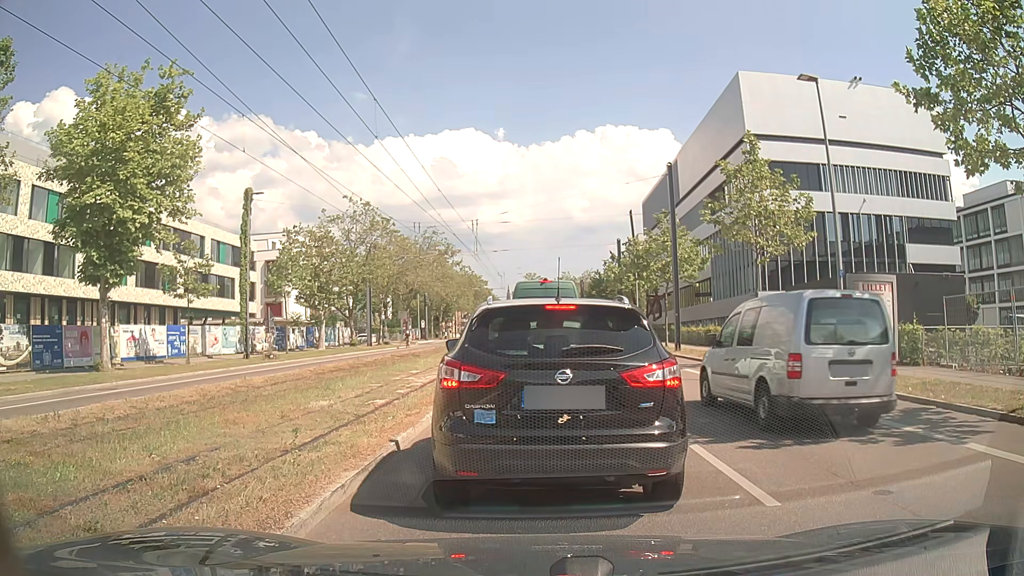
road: secondary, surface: asphalt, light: Day
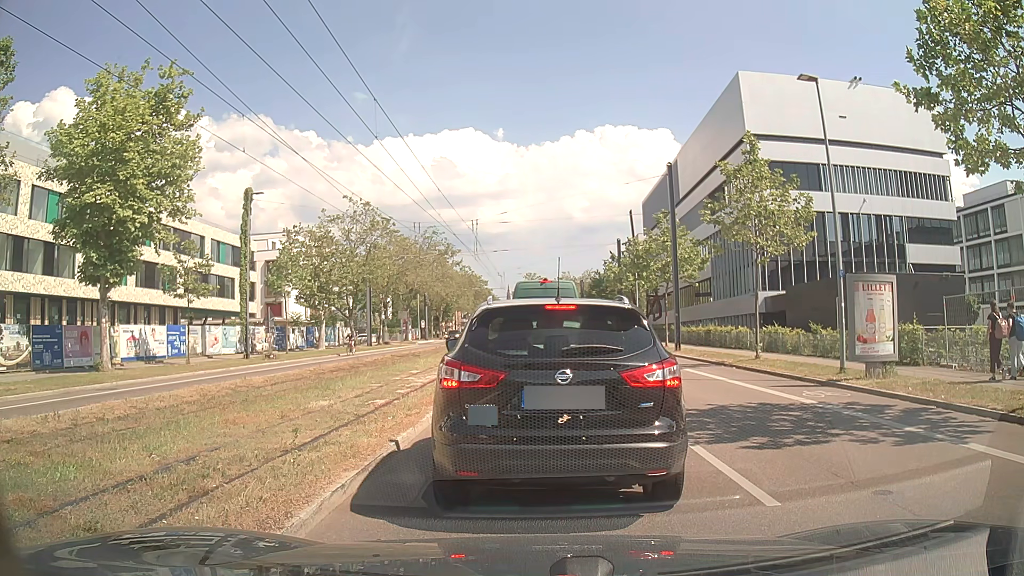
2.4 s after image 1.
(0.0, 0.0) m; 0°
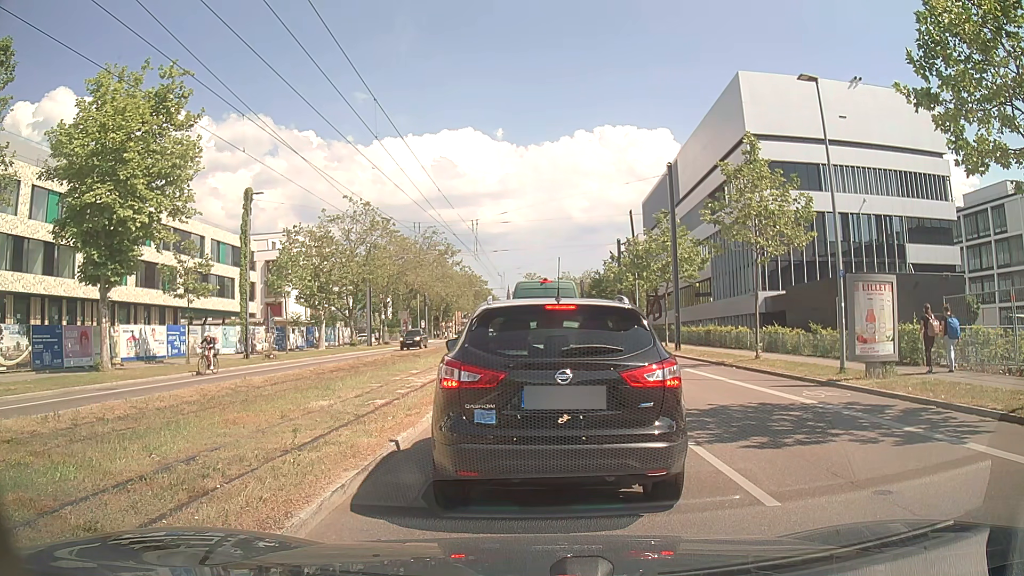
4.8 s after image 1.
(0.0, 0.0) m; 0°
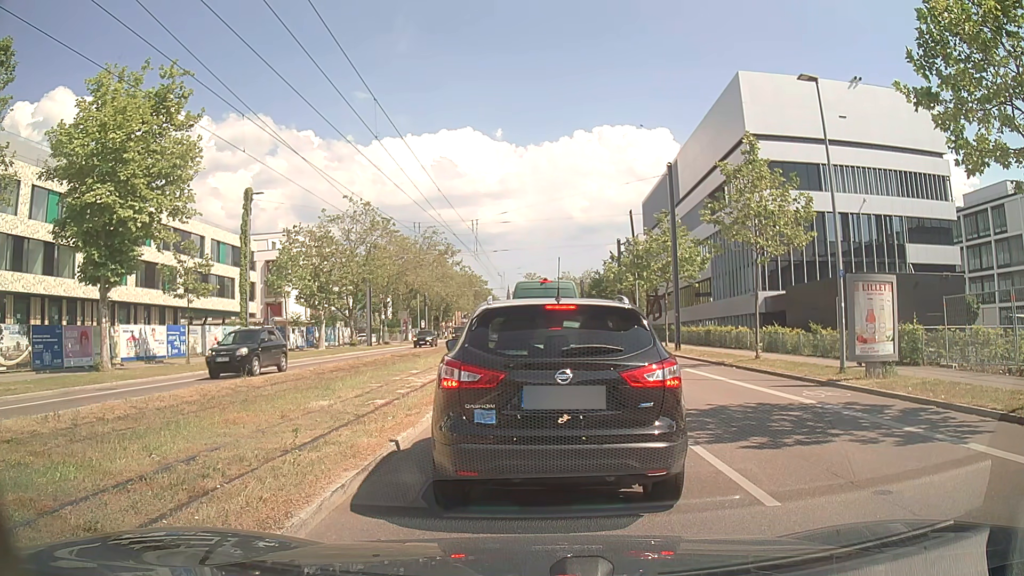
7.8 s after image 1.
(0.0, 0.0) m; 0°
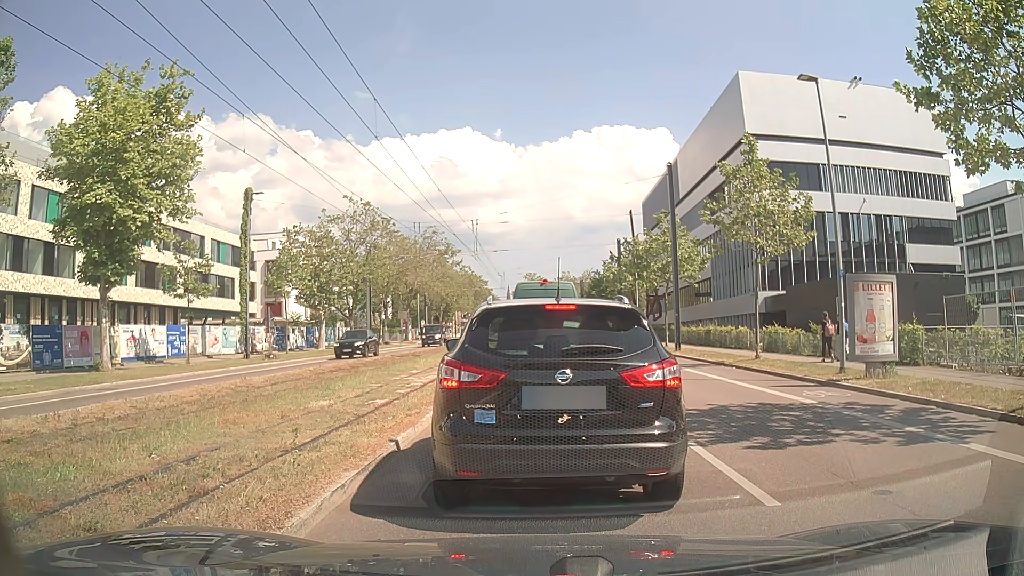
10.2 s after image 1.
(0.0, 0.0) m; 0°
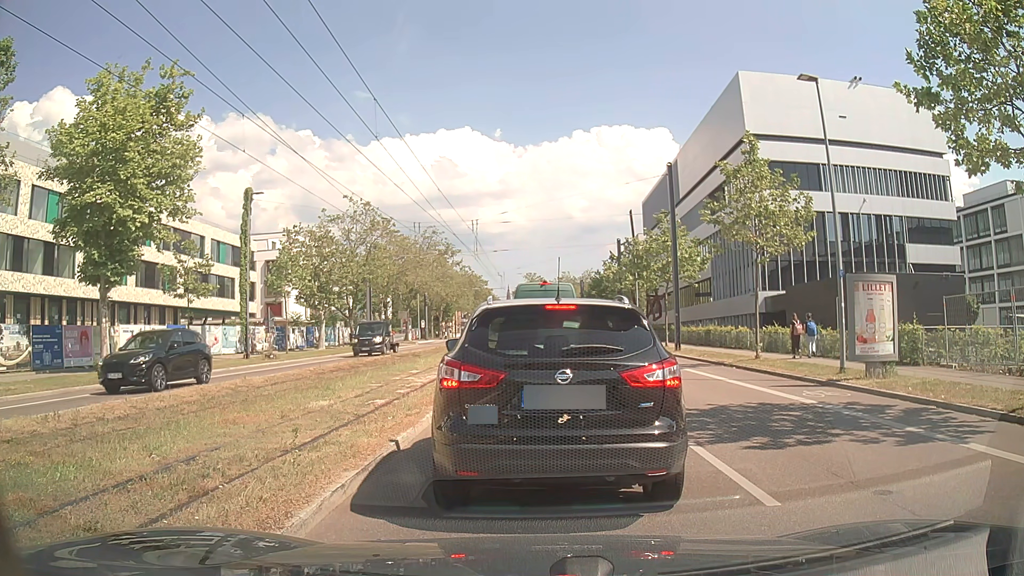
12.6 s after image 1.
(0.0, 0.0) m; 0°
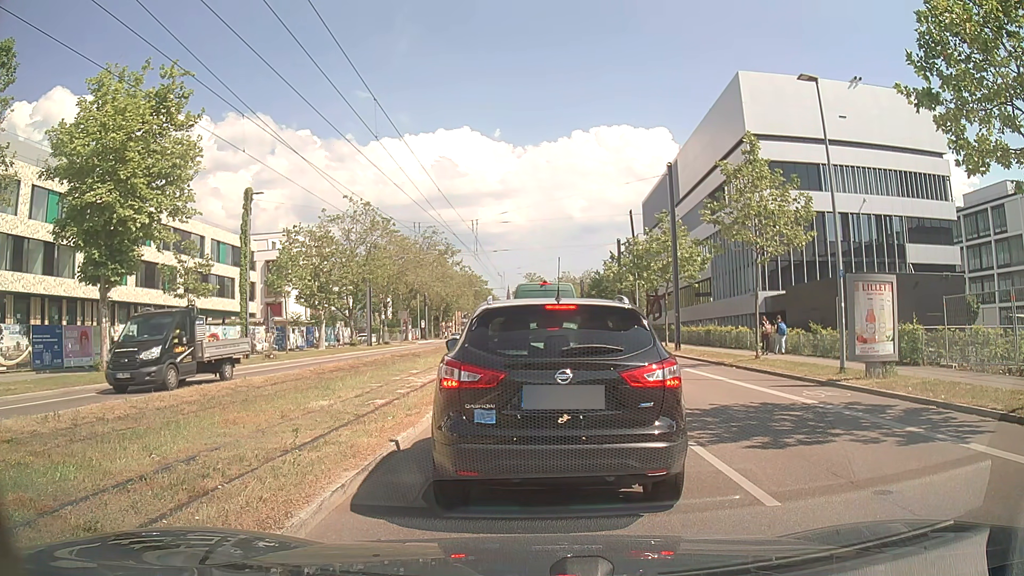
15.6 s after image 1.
(0.0, 0.0) m; 0°
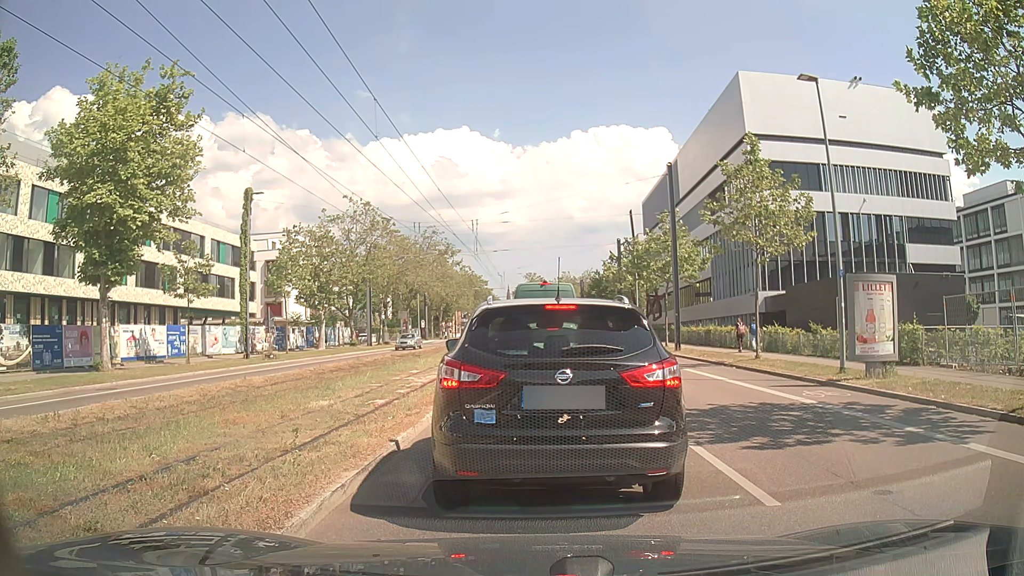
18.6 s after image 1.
(0.0, 0.0) m; 0°
